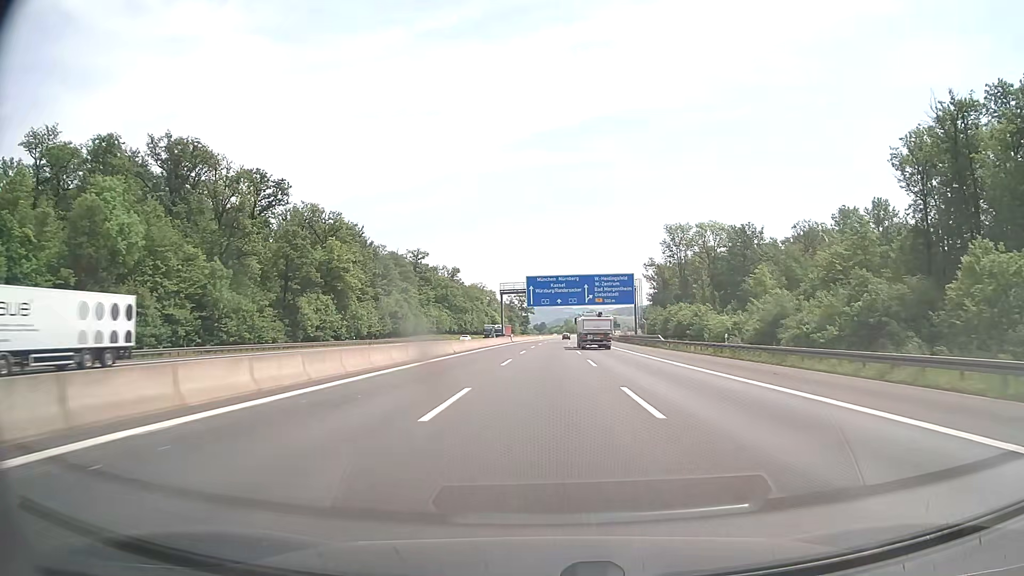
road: motorway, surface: asphalt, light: Day
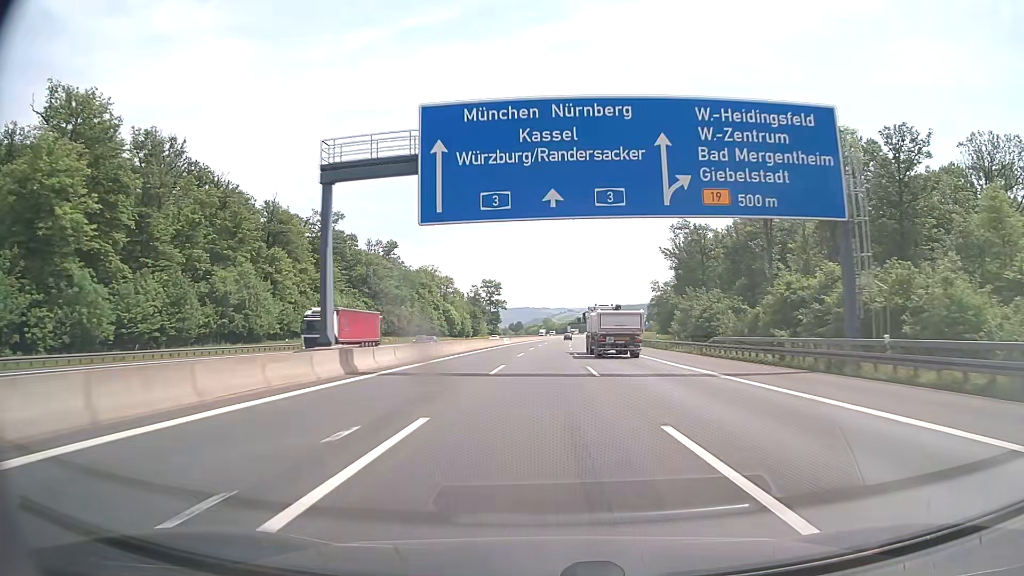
(+1.2, +76.3) m; +2°
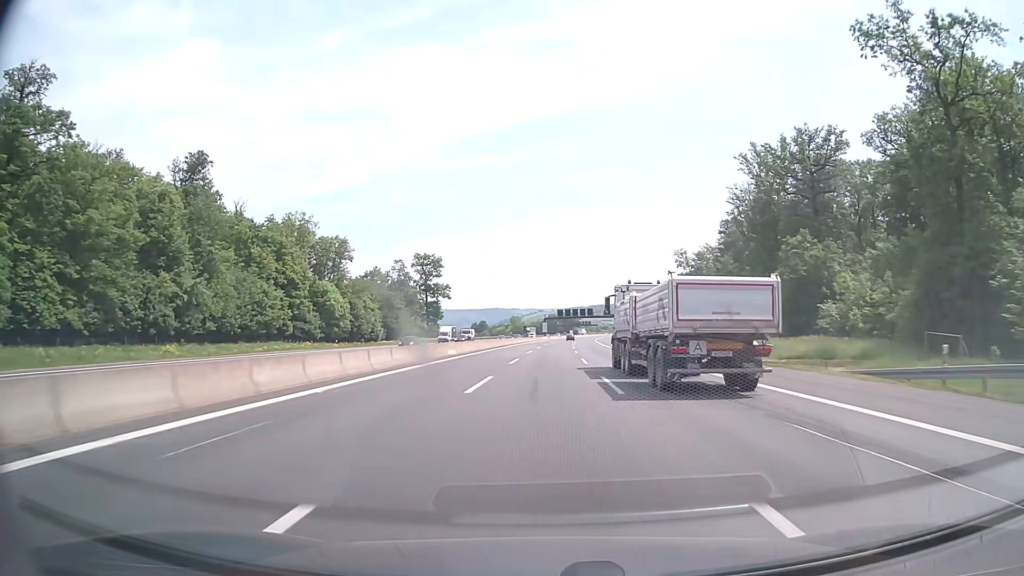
(+2.1, +95.3) m; +3°
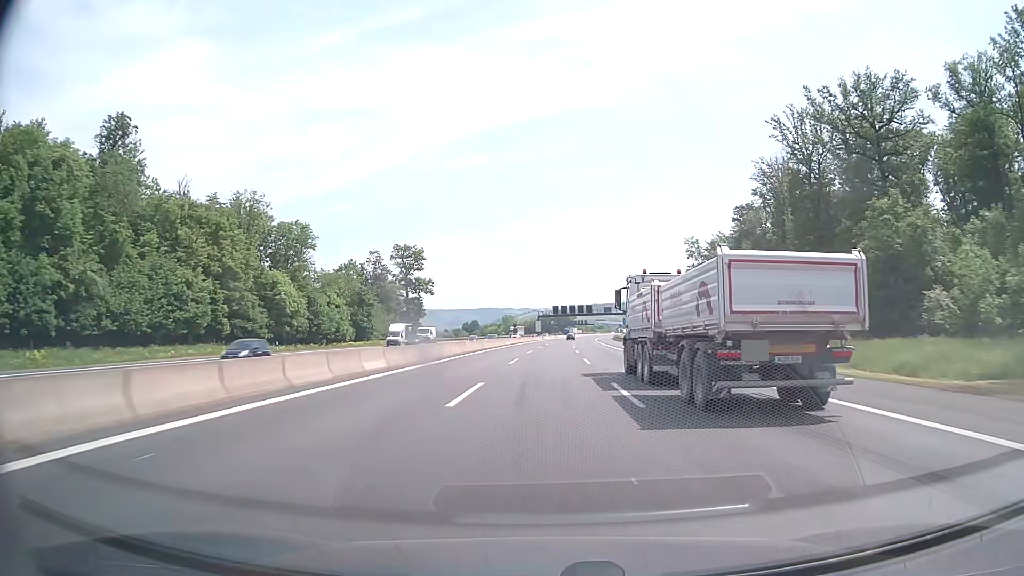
(+0.1, +19.0) m; 0°
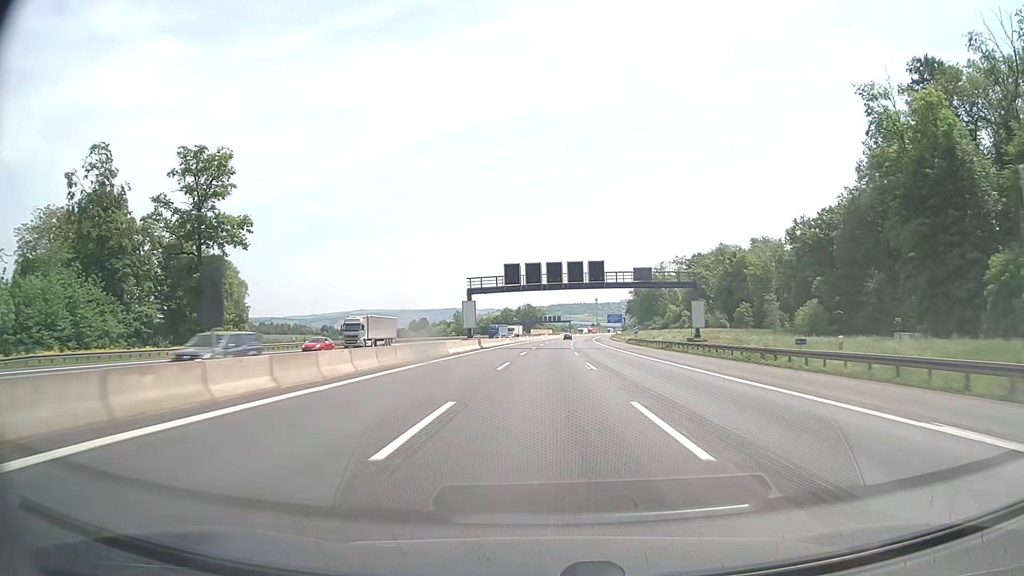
(+2.6, +95.0) m; +3°
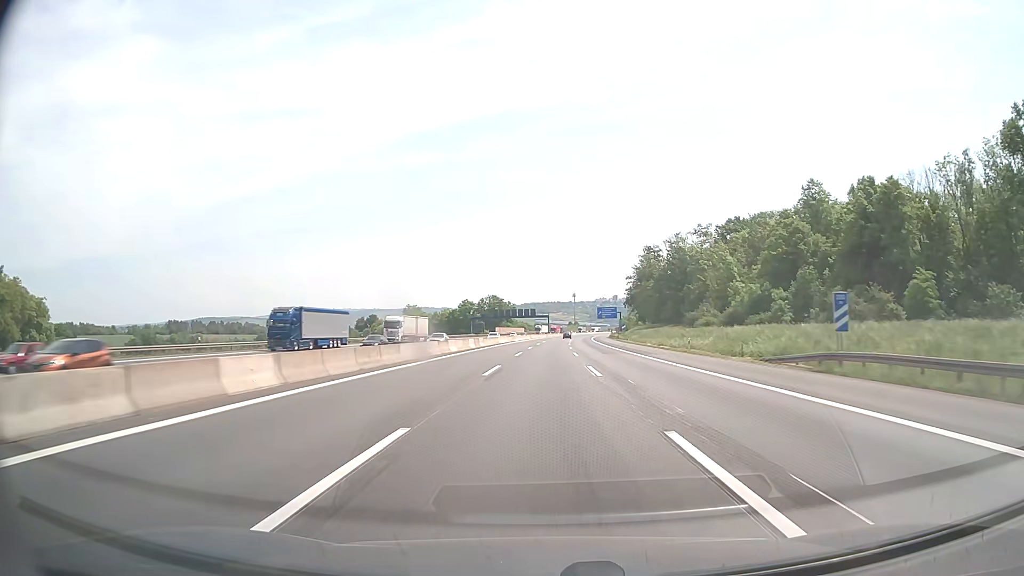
(+1.6, +76.0) m; +2°
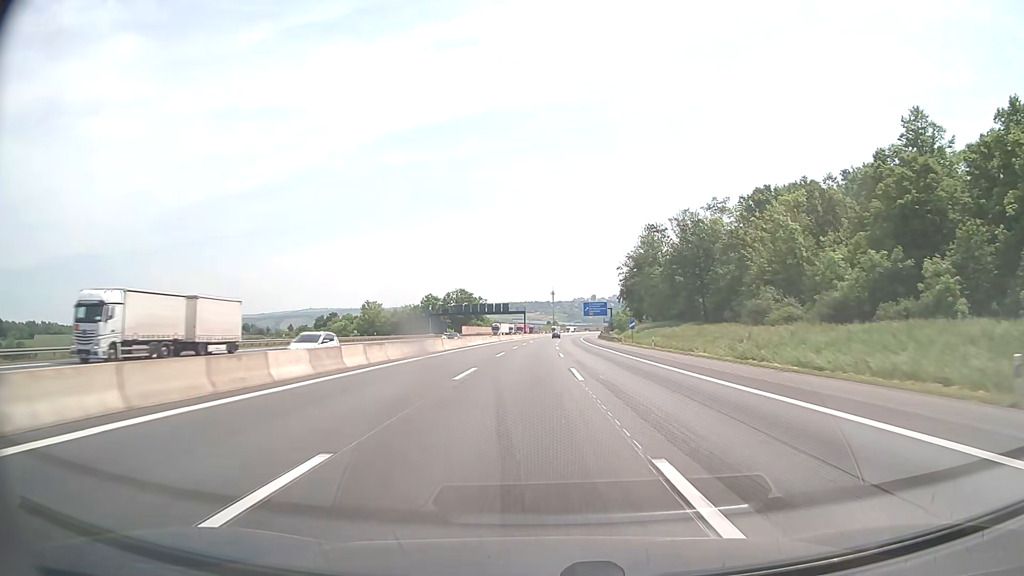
(+0.6, +38.0) m; +2°
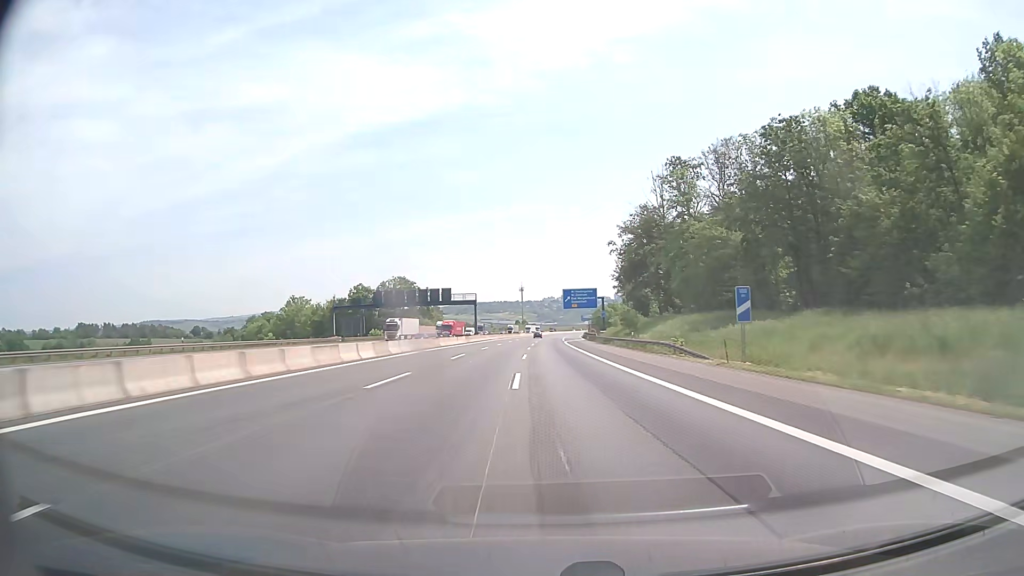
(+1.3, +57.0) m; +3°
(0, +10) (0, +20) (0, +30) (0, +40) (0, +50) (+1, +60) (+1, +70) (+1, +80) (+1, +90) (+1, +100) m
